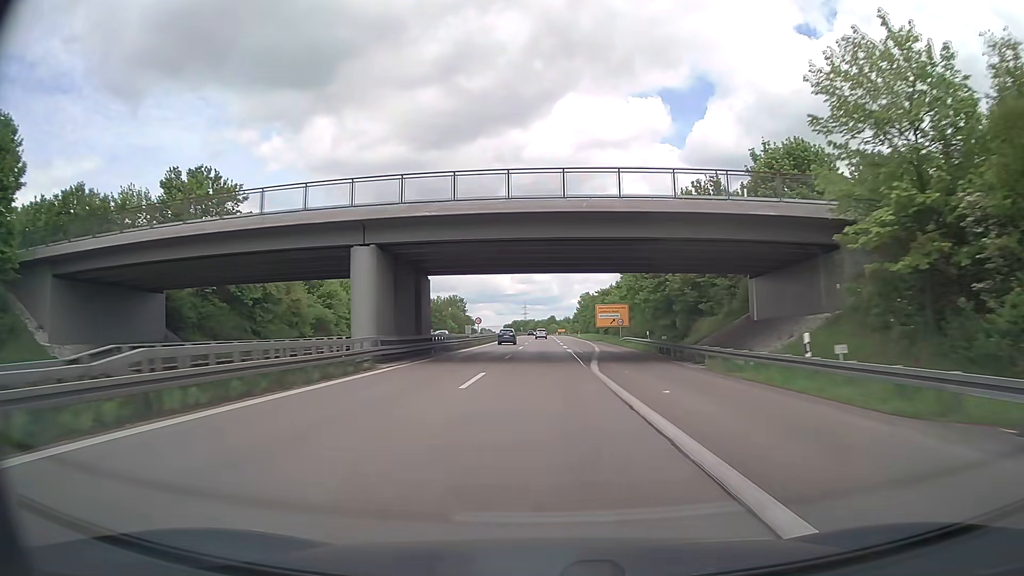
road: trunk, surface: asphalt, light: Day
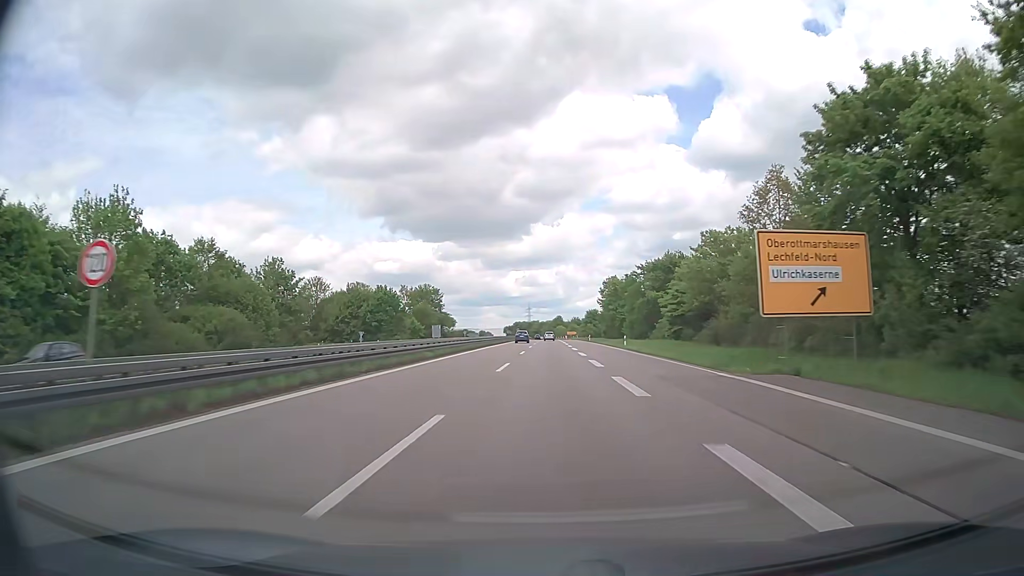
(+0.2, +65.3) m; 0°
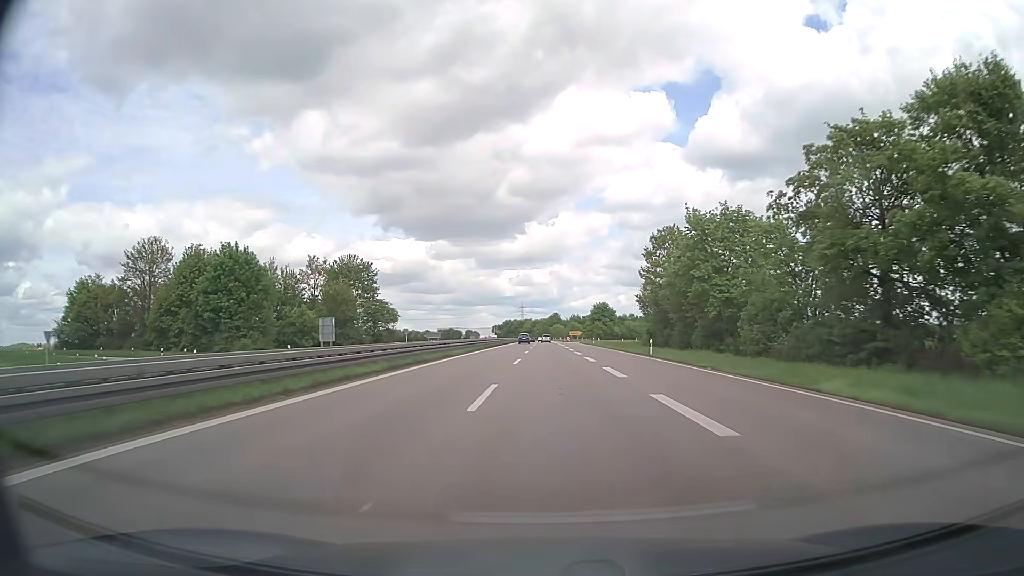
(0.0, +65.3) m; 0°
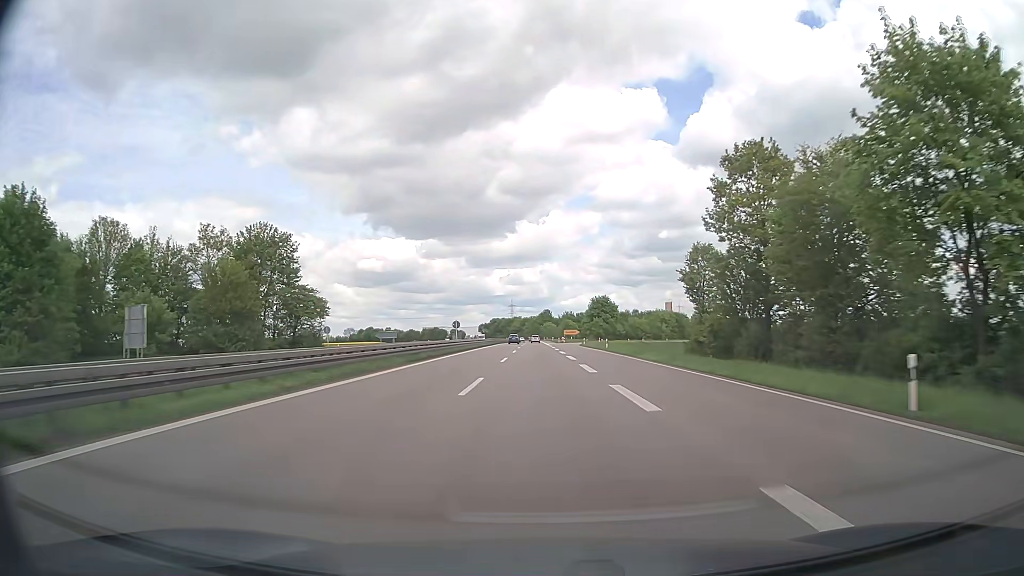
(+0.3, +32.9) m; +1°
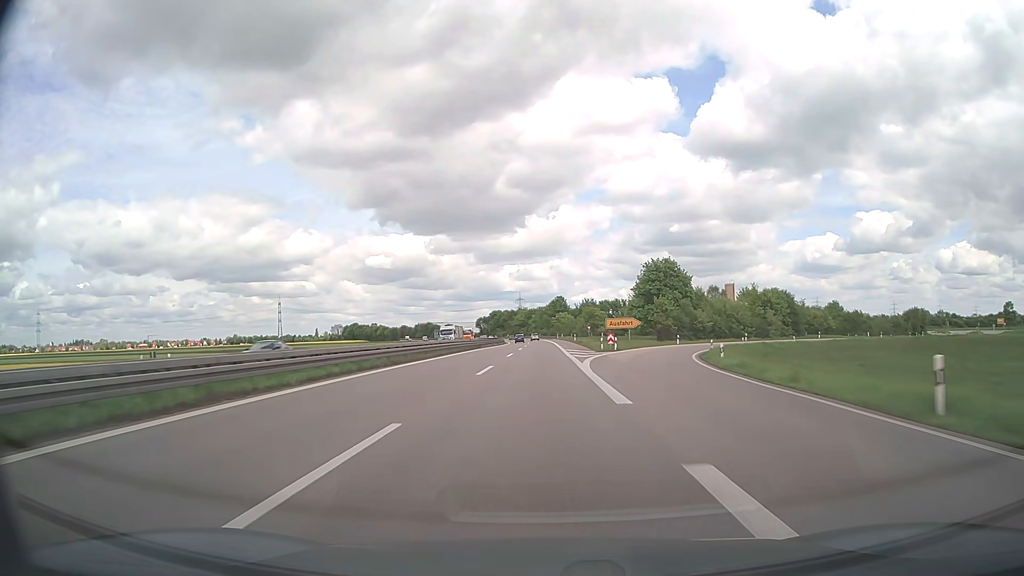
(-0.7, +83.0) m; -1°
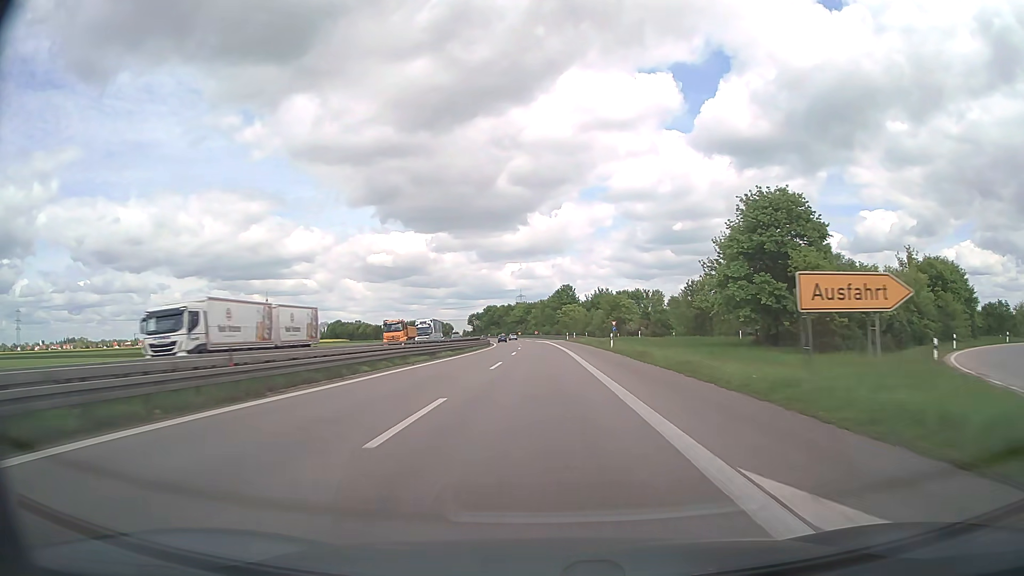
(-0.1, +50.2) m; 0°
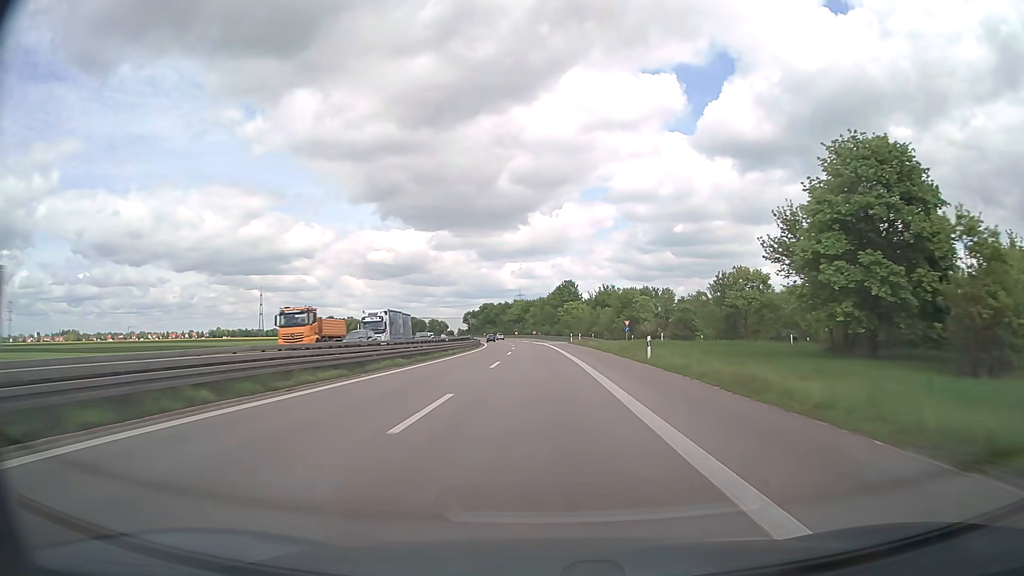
(0.0, +16.8) m; 0°
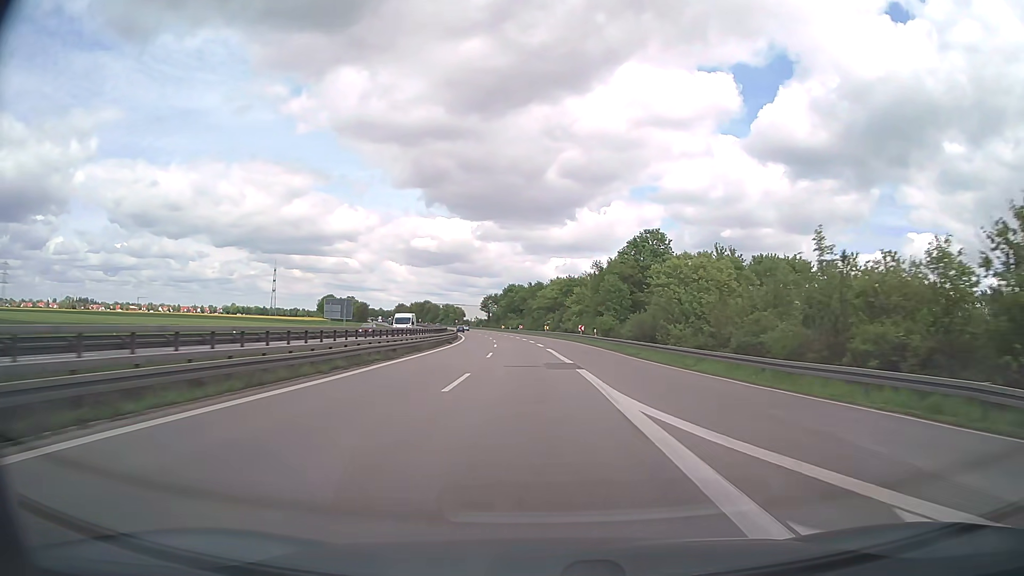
(-1.6, +84.3) m; -3°
(0, +10) (0, +20) (0, +30) (-1, +40) (-1, +50) (-2, +60) (-3, +70) (-4, +80) (-5, +90) (-6, +100) m
